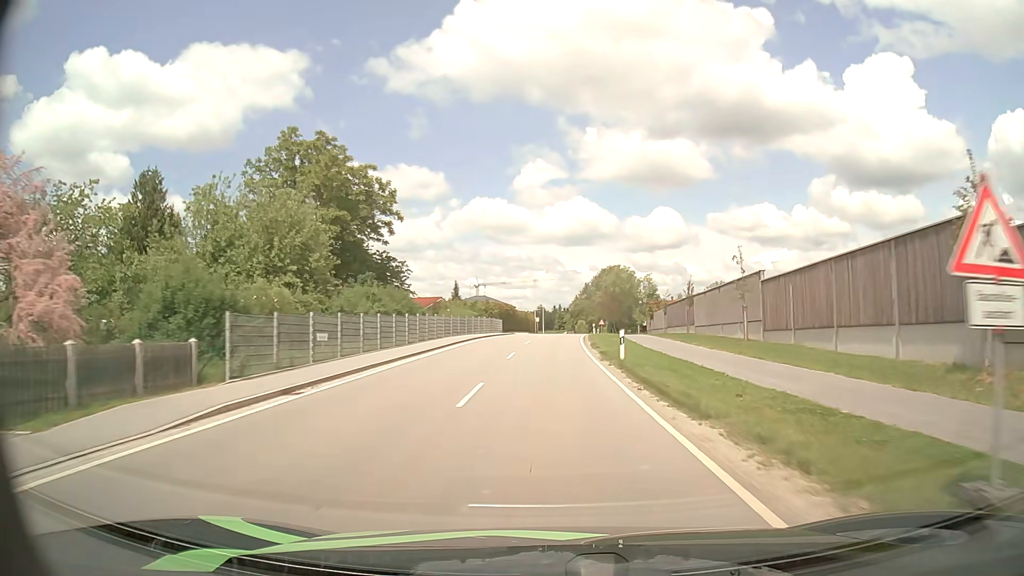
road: tertiary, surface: asphalt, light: Day
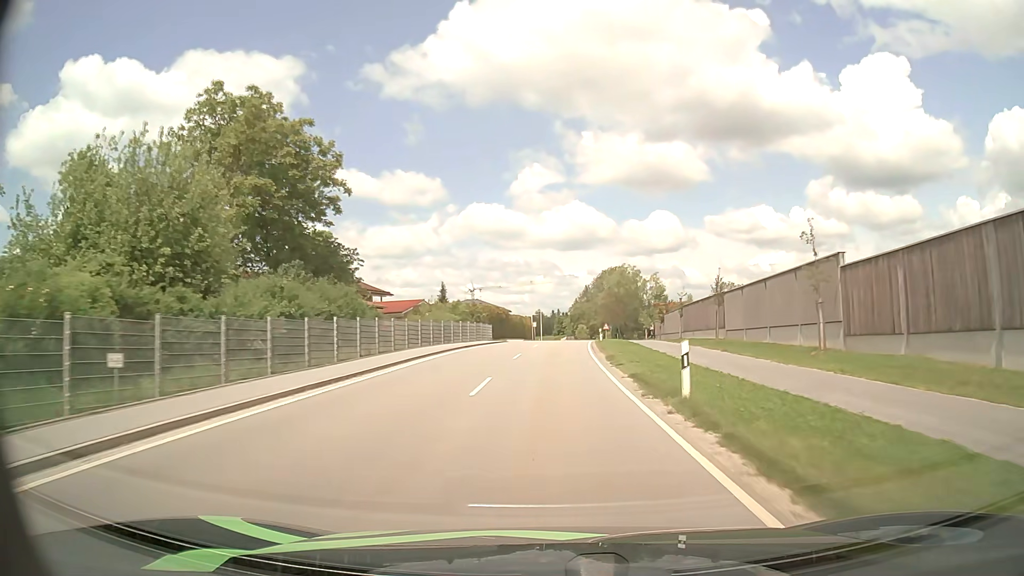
(0.0, +10.2) m; 0°
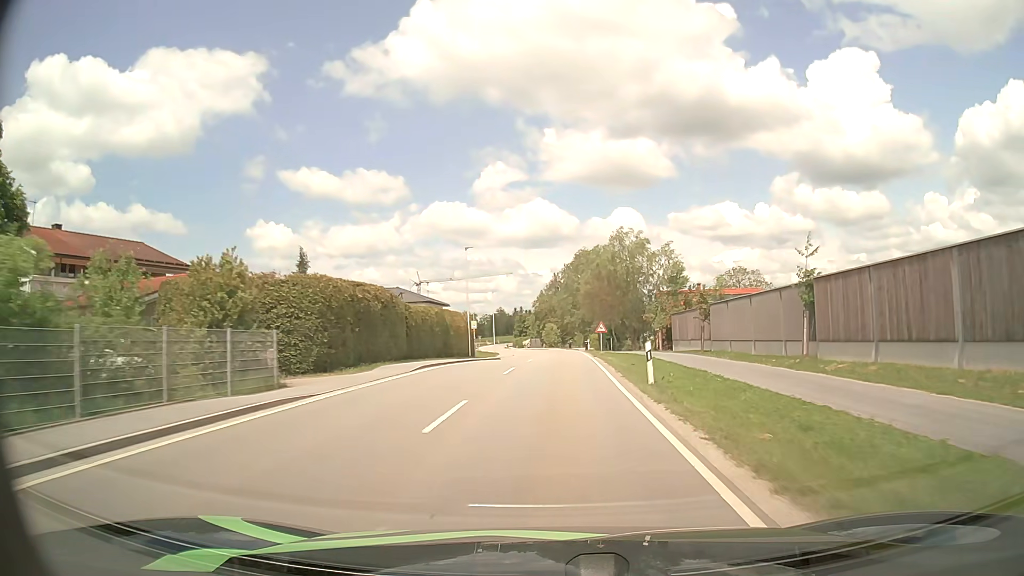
(+0.8, +39.4) m; +3°
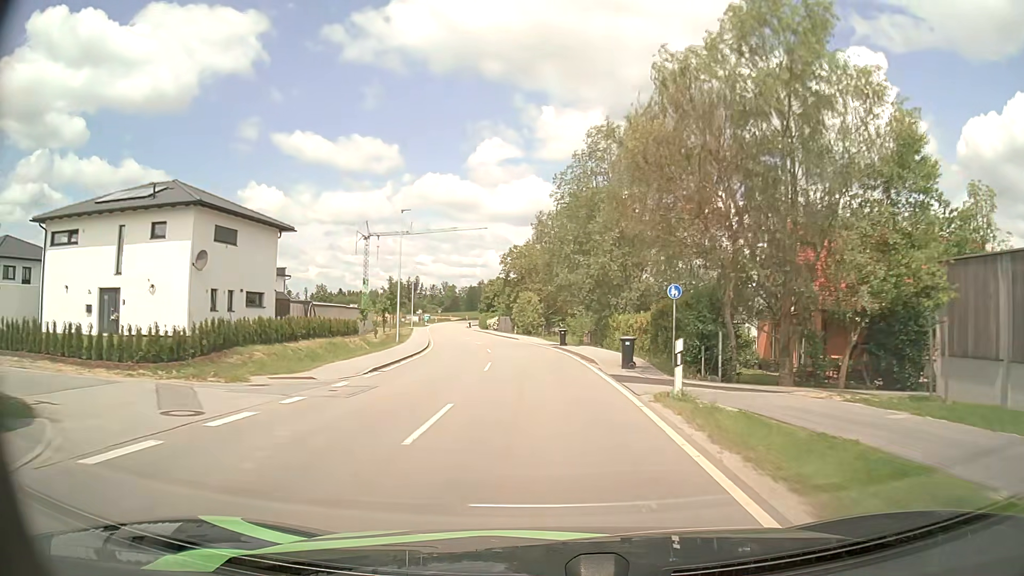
(+1.2, +49.0) m; +1°
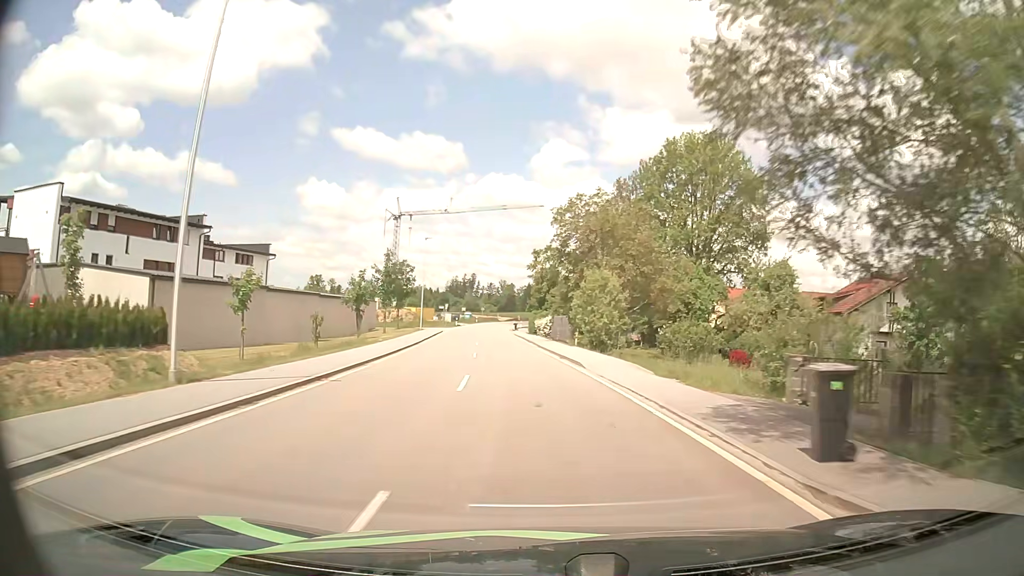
(-1.2, +30.5) m; -5°
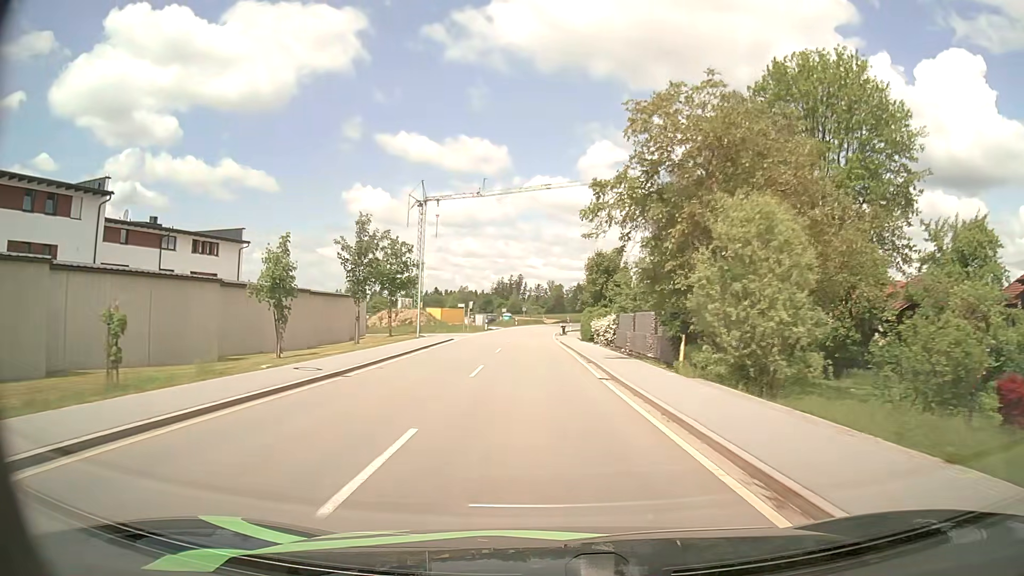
(-0.8, +20.9) m; -4°
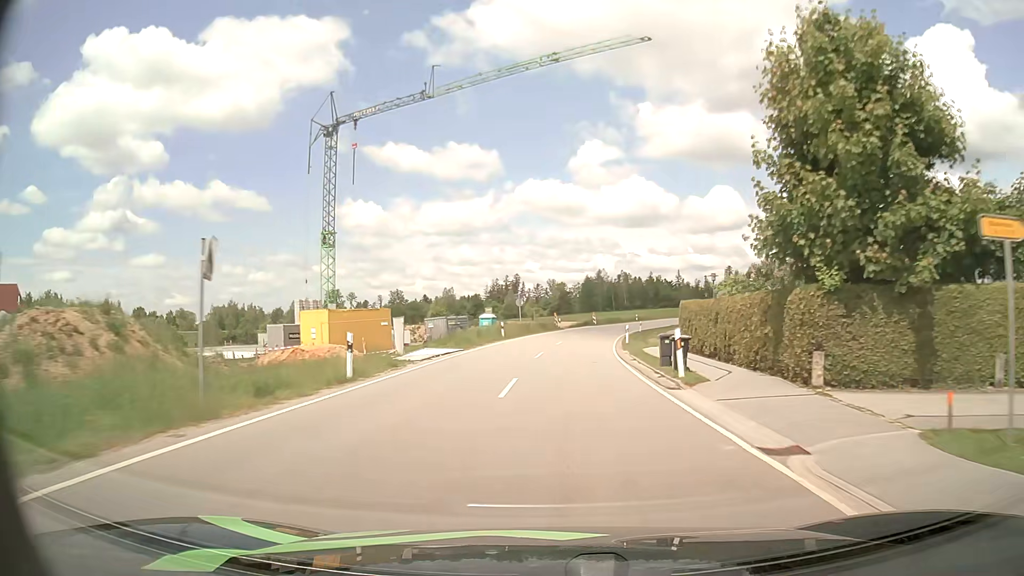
(-2.0, +52.6) m; 0°
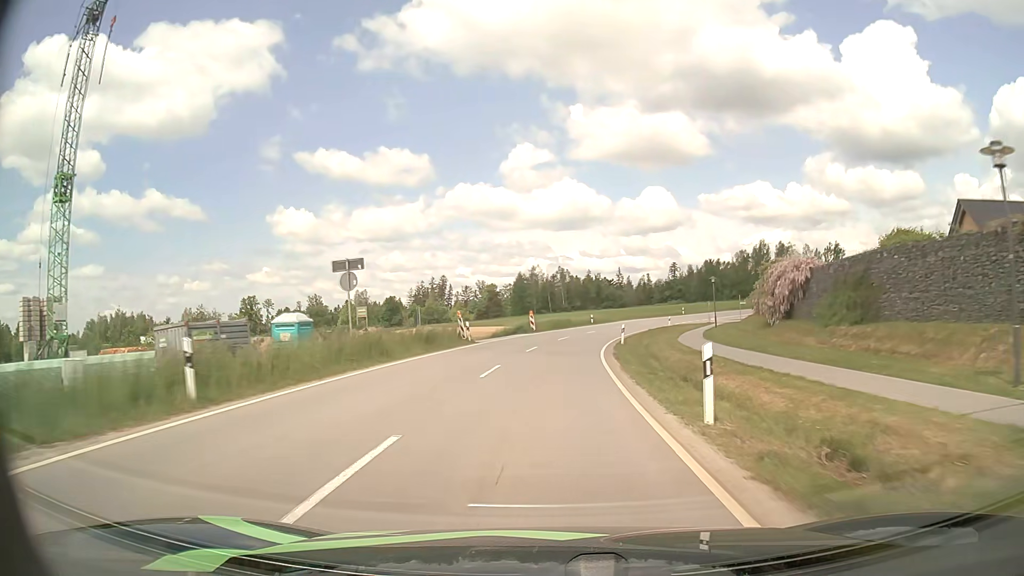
(+1.6, +31.9) m; +6°
(0, +10) (+1, +20) (+1, +30) (+2, +40) (+4, +50) (+6, +59) (+10, +69) (+14, +78) (+18, +87) (+24, +95) m
